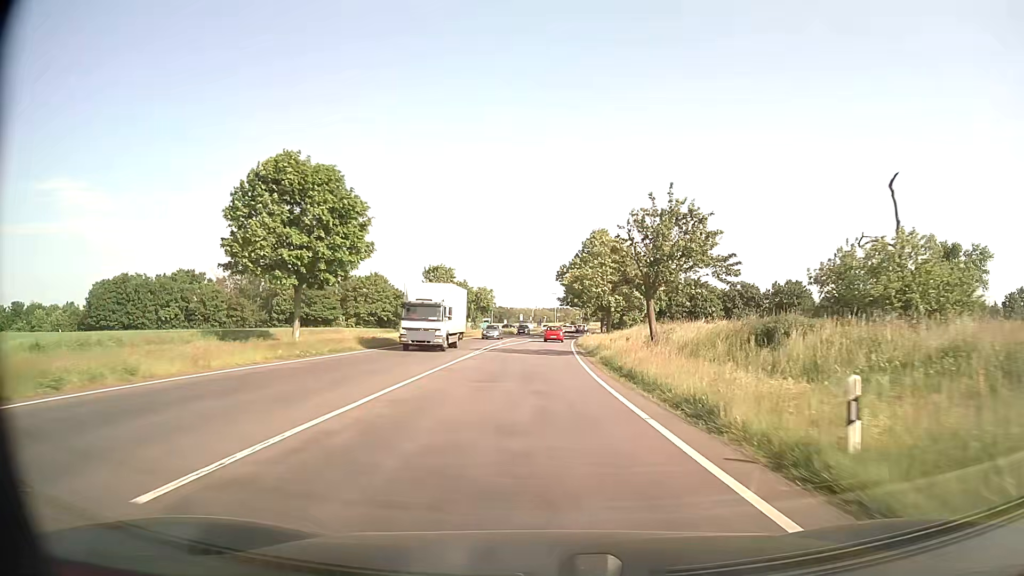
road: secondary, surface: asphalt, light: Day
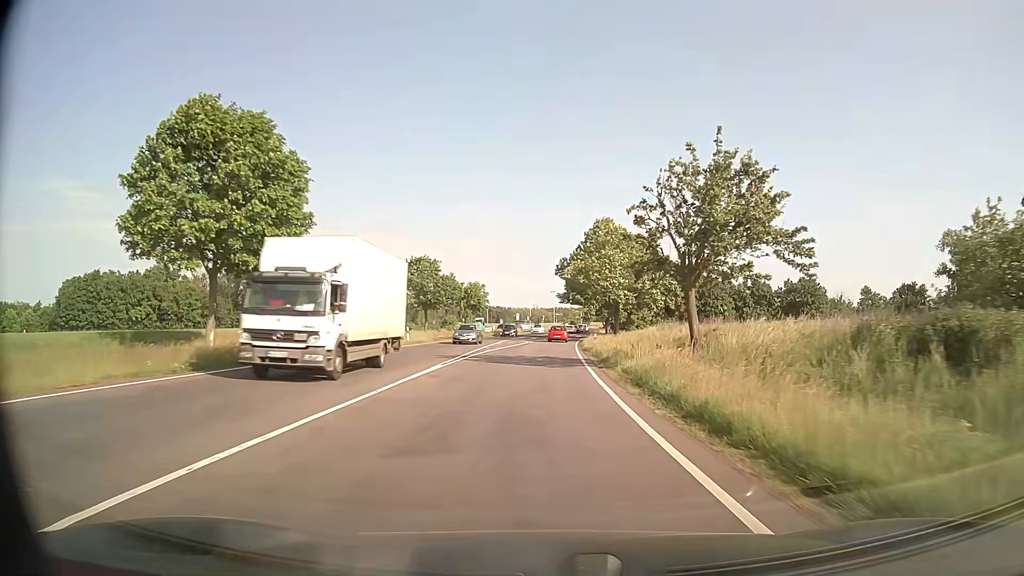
(0.0, +9.5) m; 0°
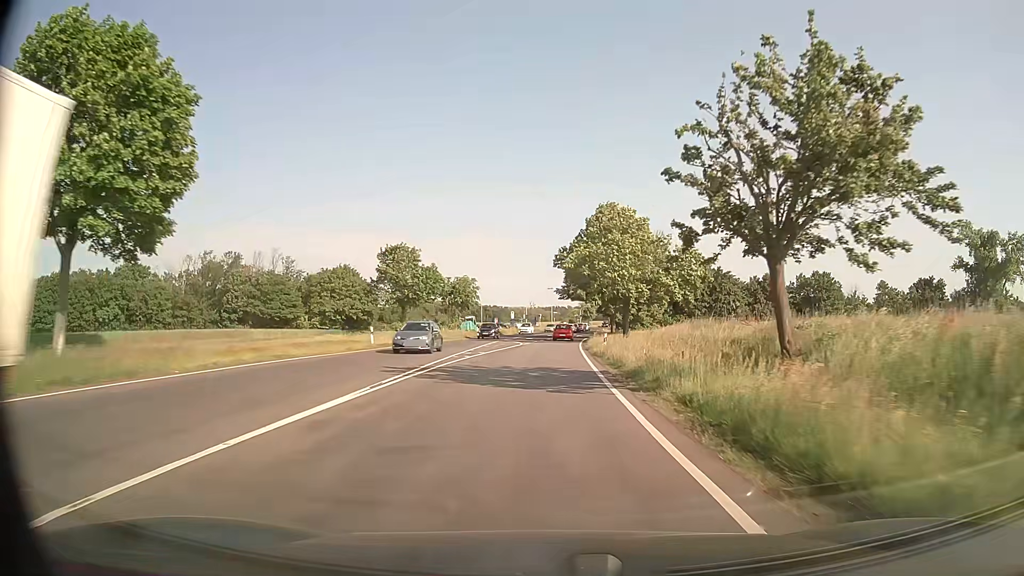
(0.0, +9.5) m; 0°
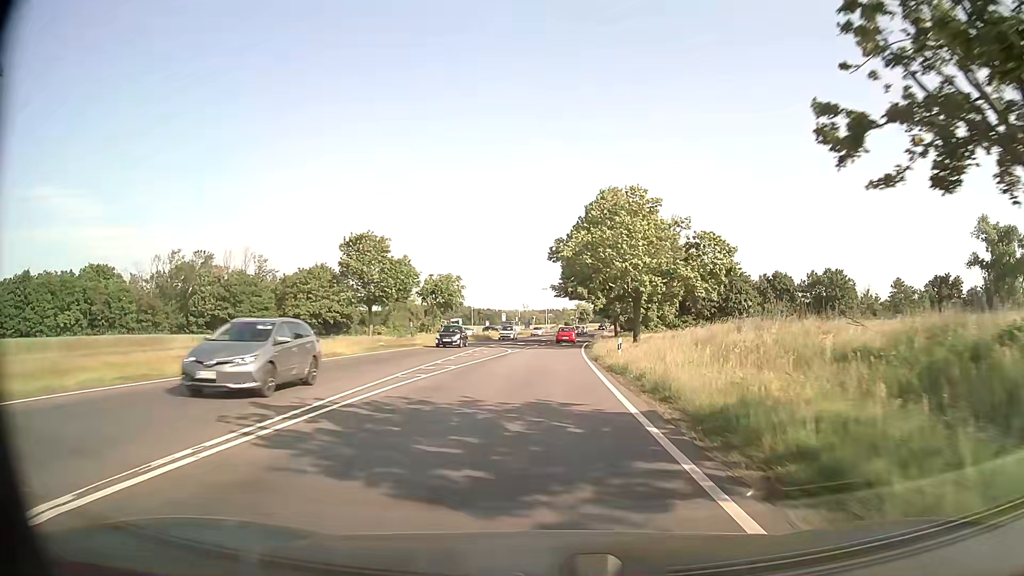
(0.0, +9.4) m; +1°
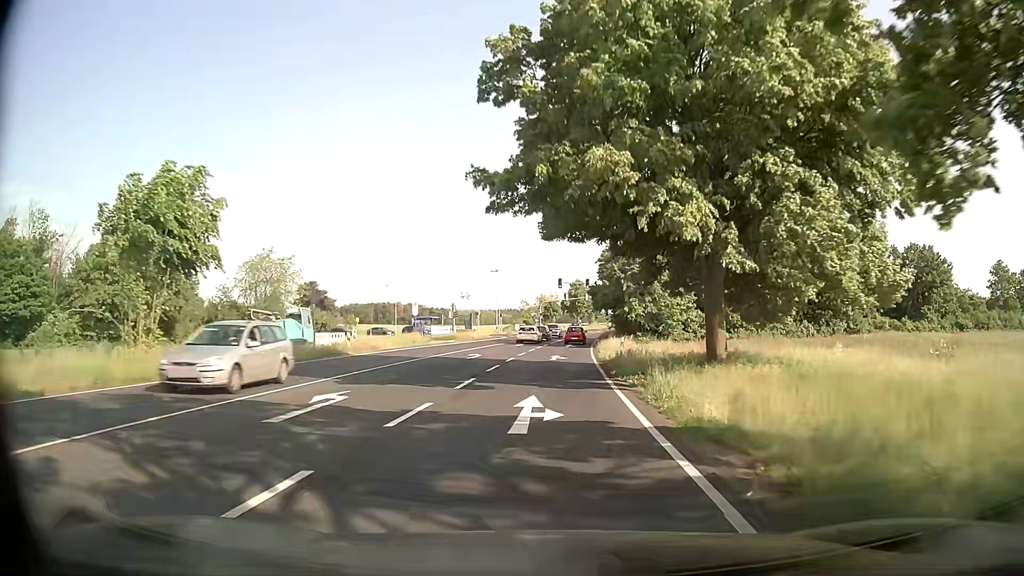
(+1.0, +46.0) m; +3°
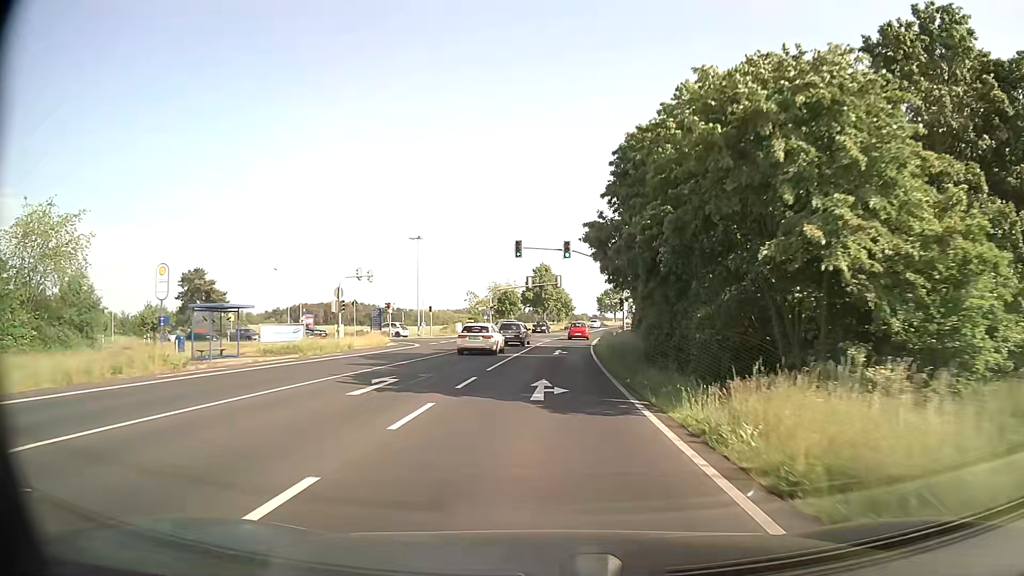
(+1.2, +36.1) m; +4°
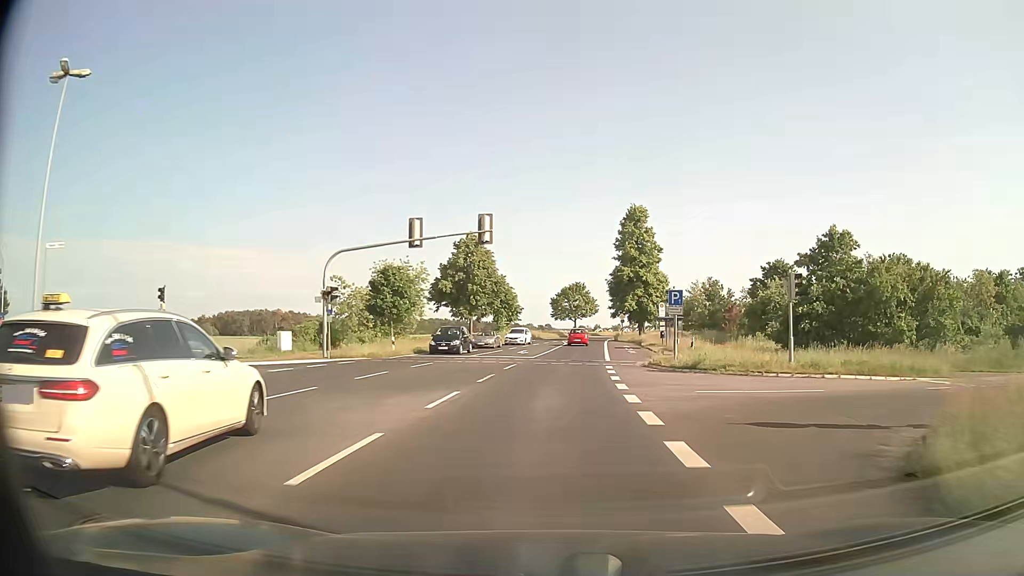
(+1.7, +44.8) m; +5°
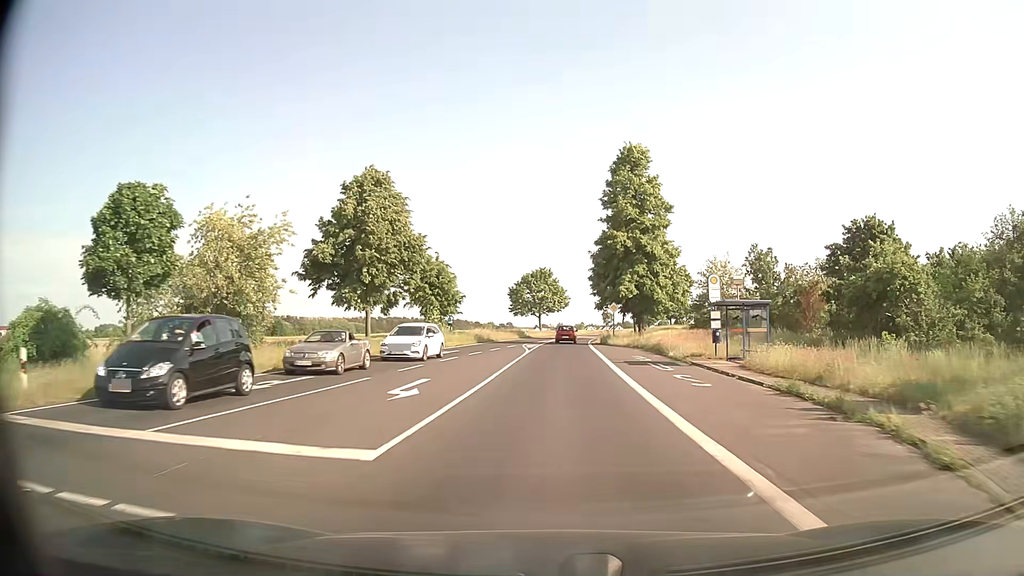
(+0.8, +26.9) m; +3°
(0, +10) (0, +20) (+1, +30) (+1, +40) (+2, +50) (+3, +60) (+3, +70) (+5, +80) (+6, +90) (+8, +99) m
